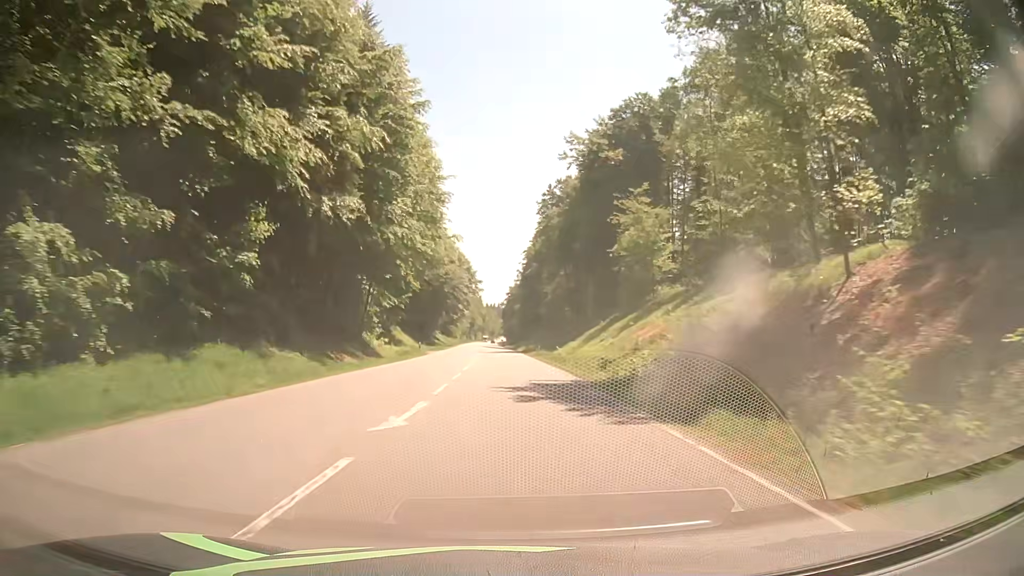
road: secondary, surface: asphalt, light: Day
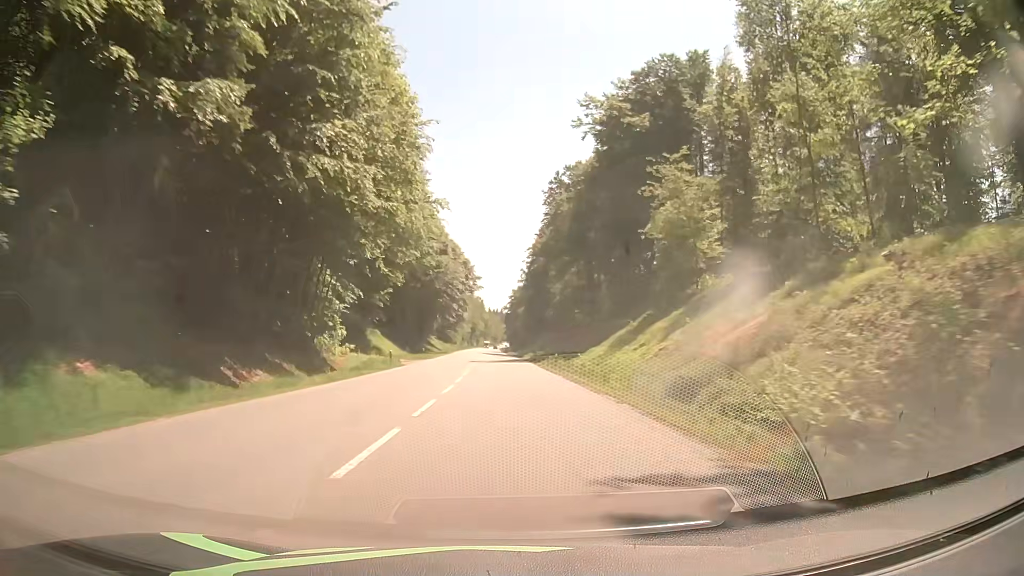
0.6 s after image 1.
(-0.1, +15.9) m; 0°
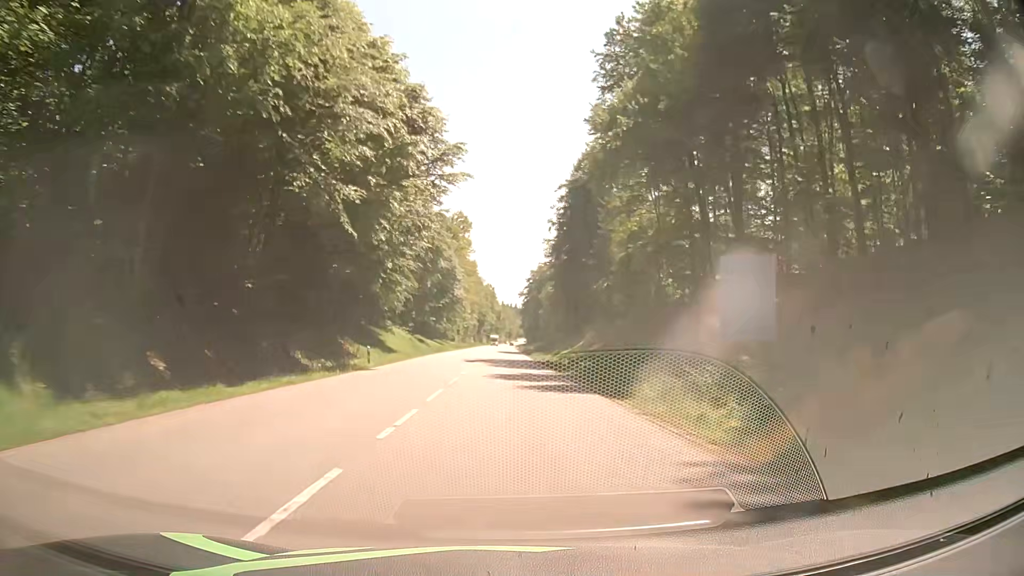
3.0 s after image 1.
(-1.3, +63.4) m; -2°
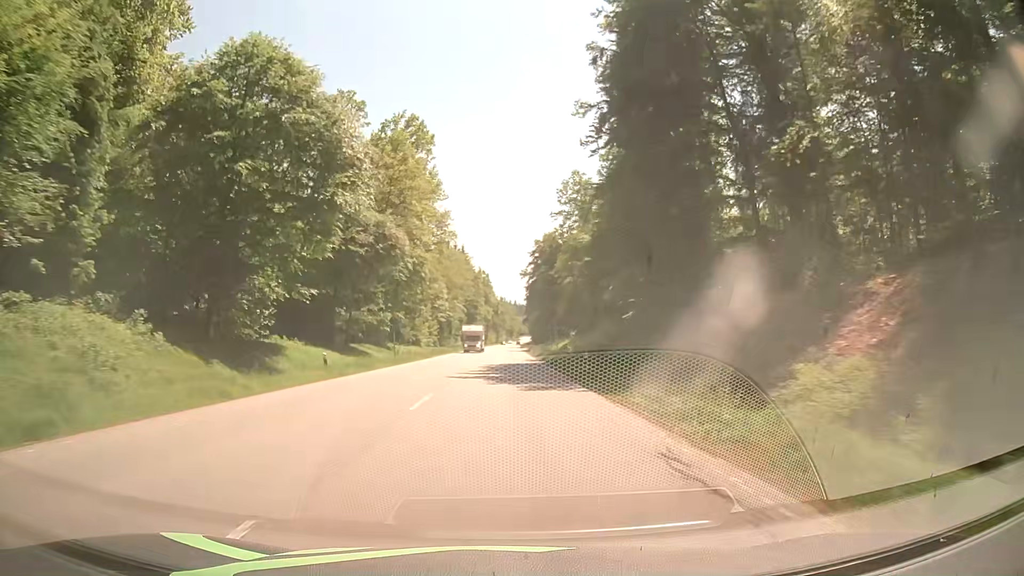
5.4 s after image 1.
(+0.7, +63.4) m; 0°
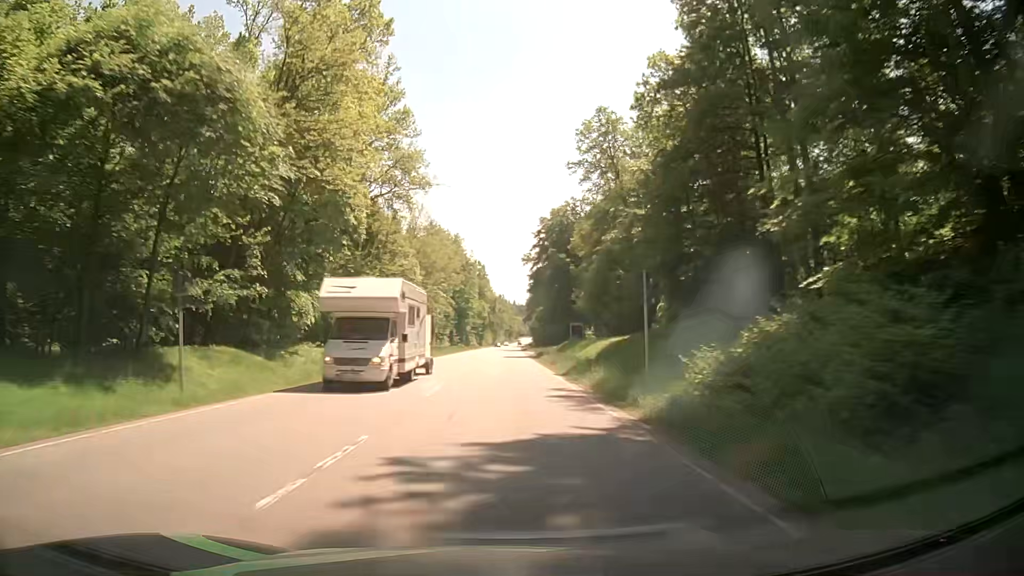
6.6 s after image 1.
(+0.2, +31.7) m; +1°
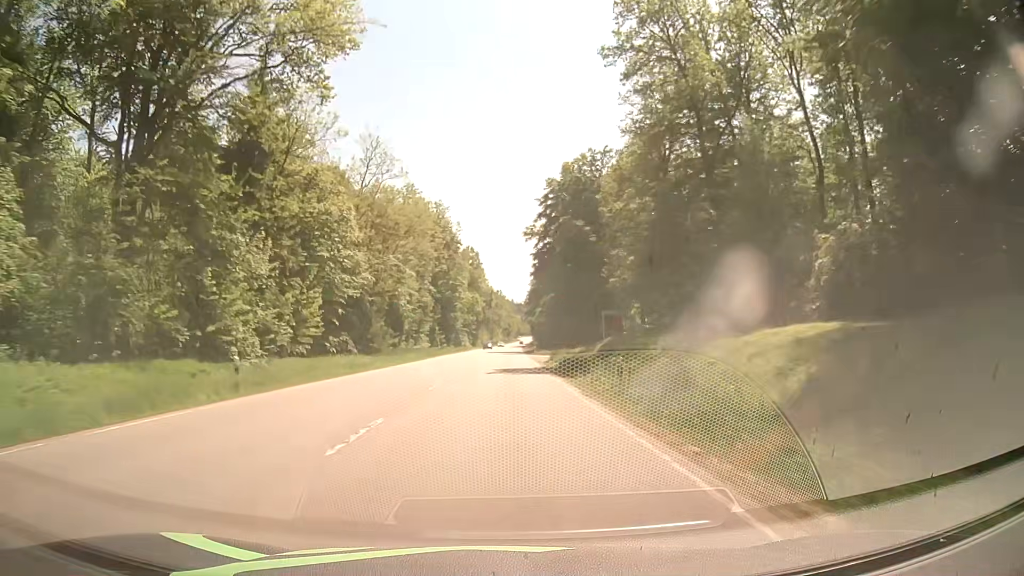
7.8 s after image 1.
(+0.2, +31.7) m; +1°
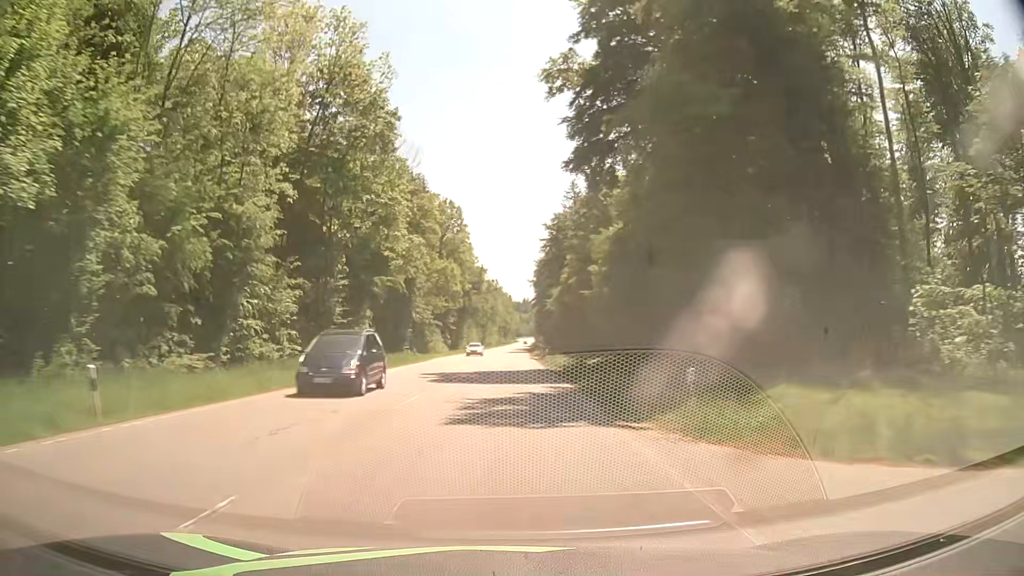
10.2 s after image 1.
(-0.2, +63.4) m; 0°
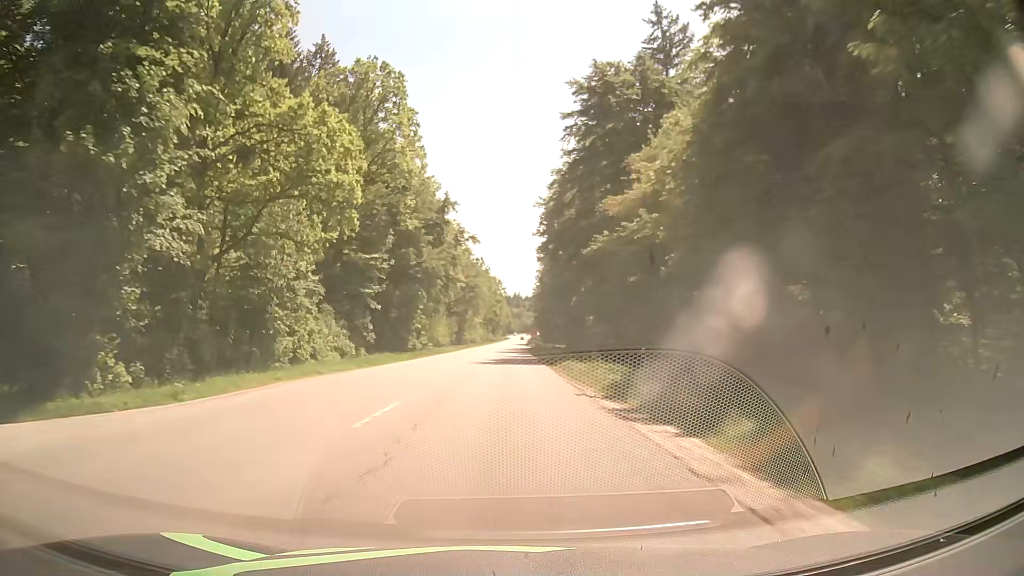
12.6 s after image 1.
(+0.3, +63.3) m; +1°
